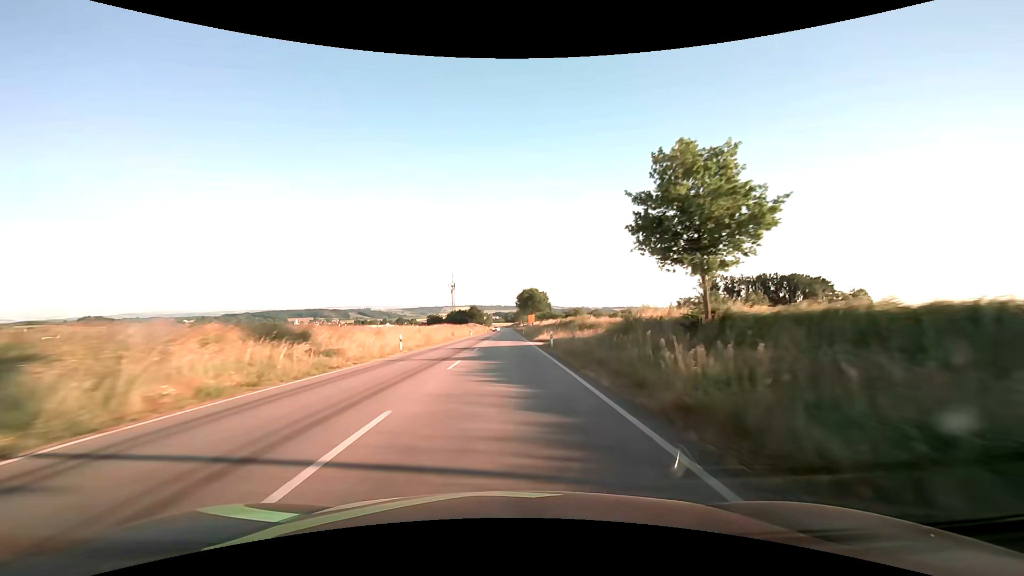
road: secondary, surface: asphalt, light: Day
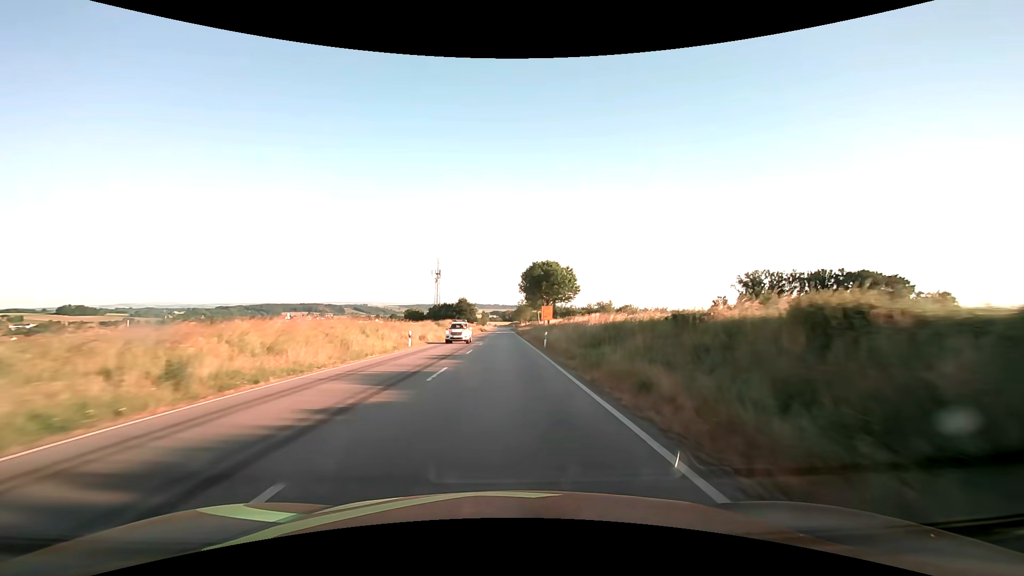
(+0.2, +51.3) m; 0°
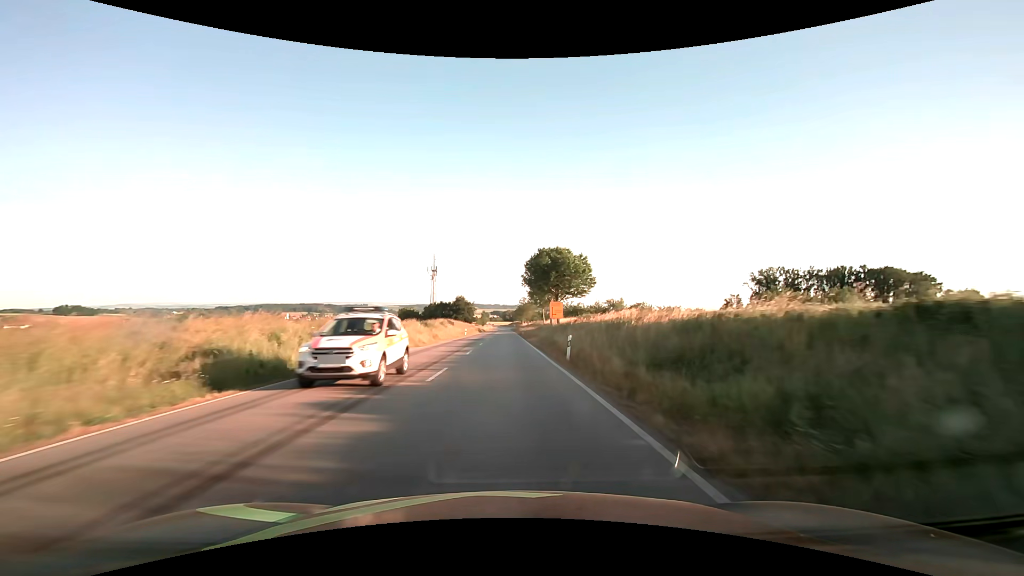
(0.0, +12.2) m; 0°
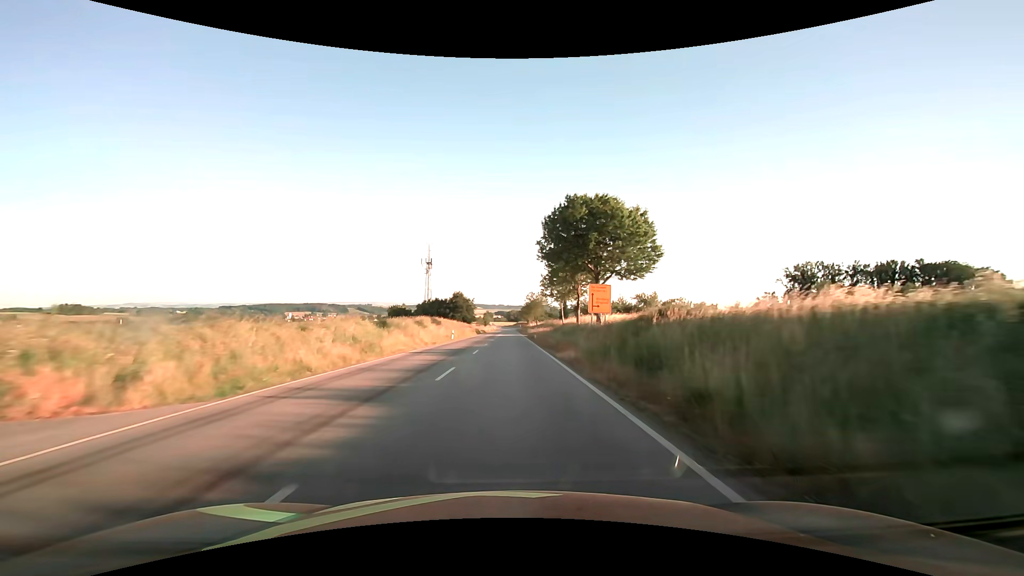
(-0.1, +23.5) m; 0°
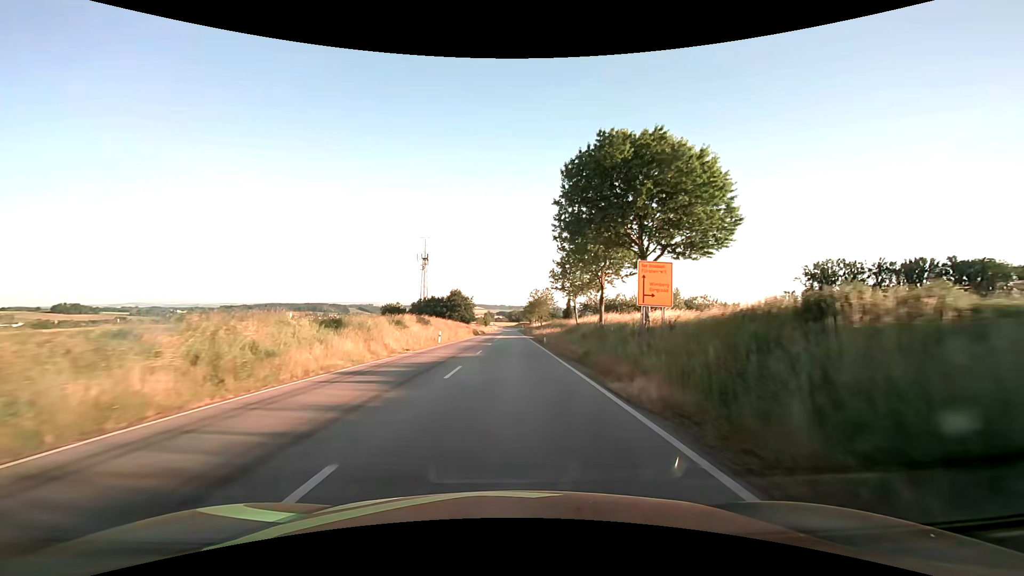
(0.0, +11.4) m; 0°
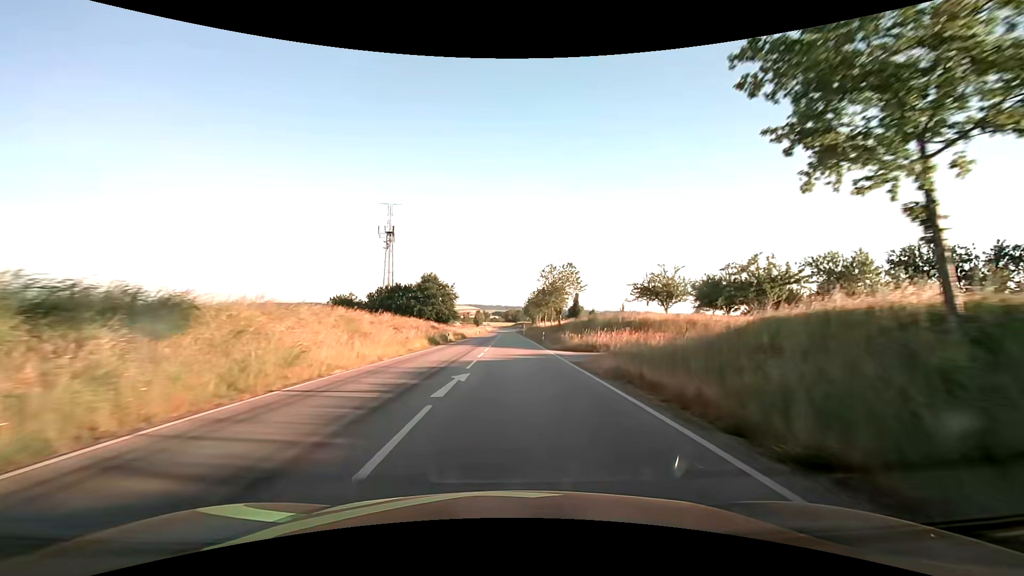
(+0.1, +44.4) m; +1°
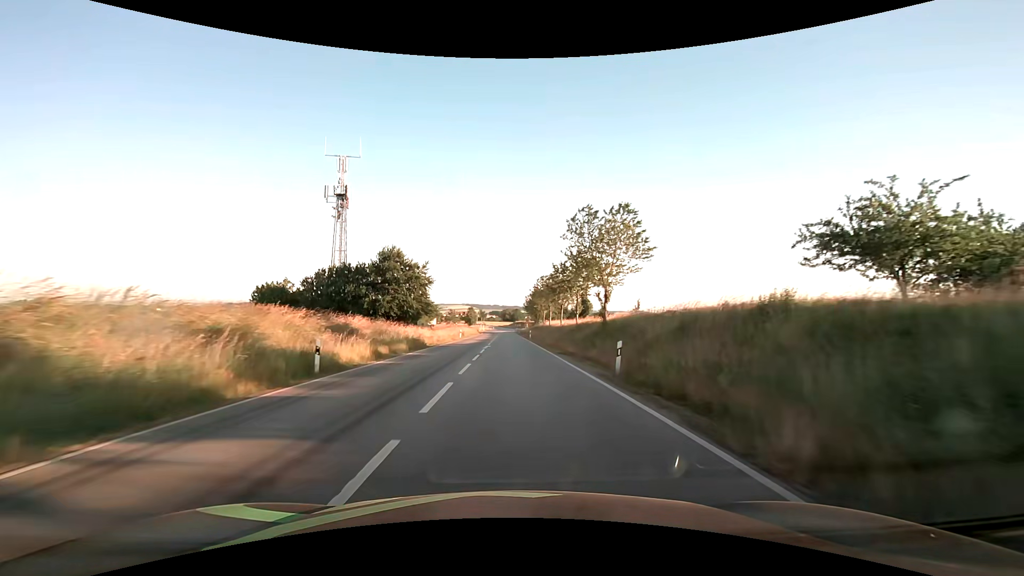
(-0.1, +32.7) m; 0°
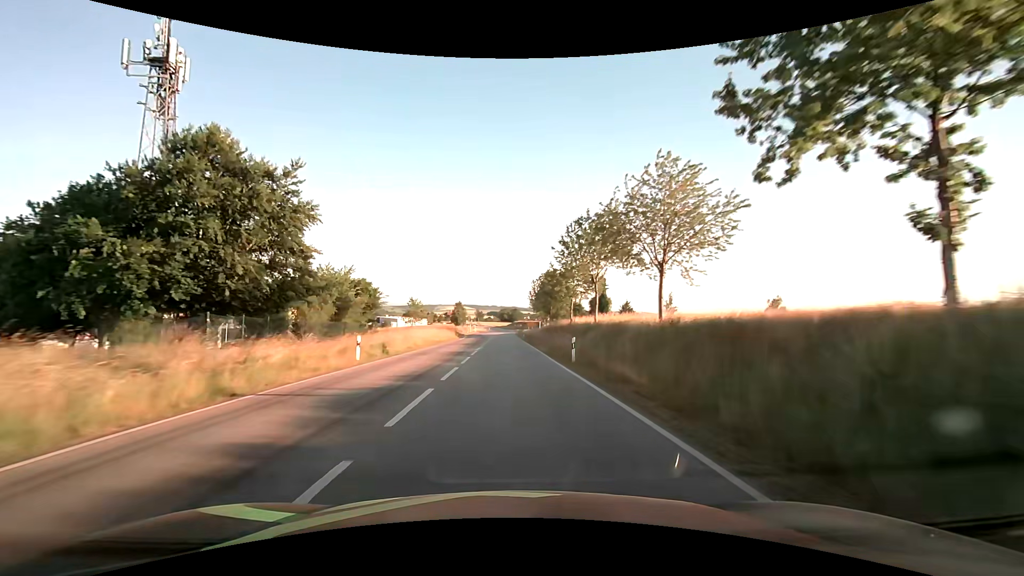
(+0.2, +43.3) m; 0°
